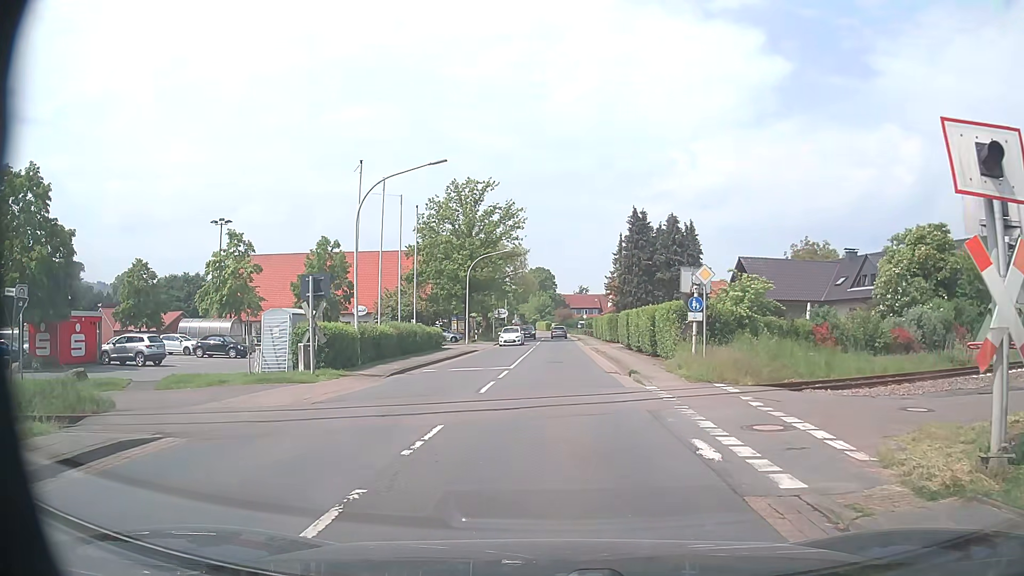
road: primary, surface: asphalt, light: Day
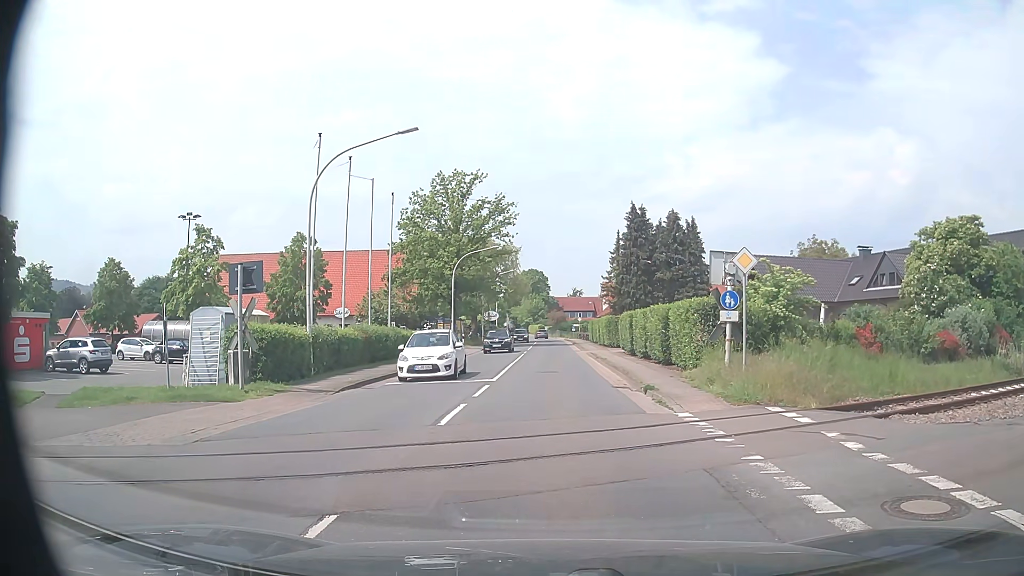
(+0.1, +4.1) m; +1°
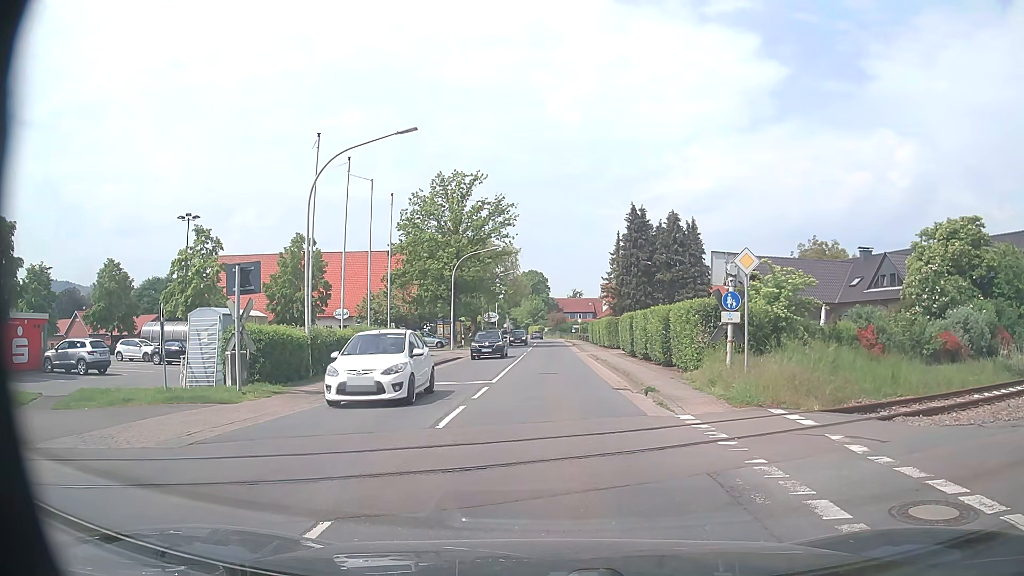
(0.0, +0.1) m; 0°
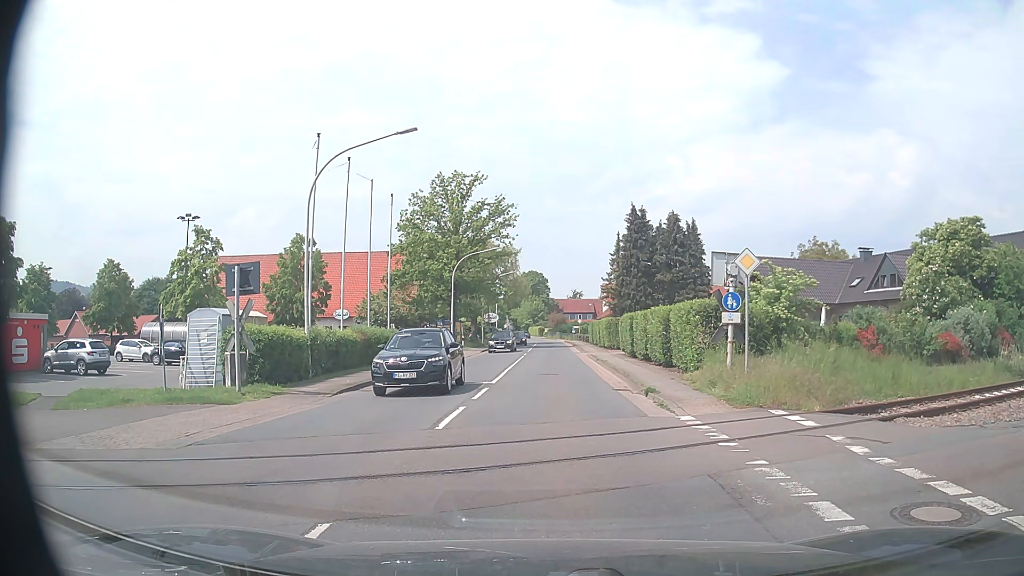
(0.0, +0.1) m; 0°
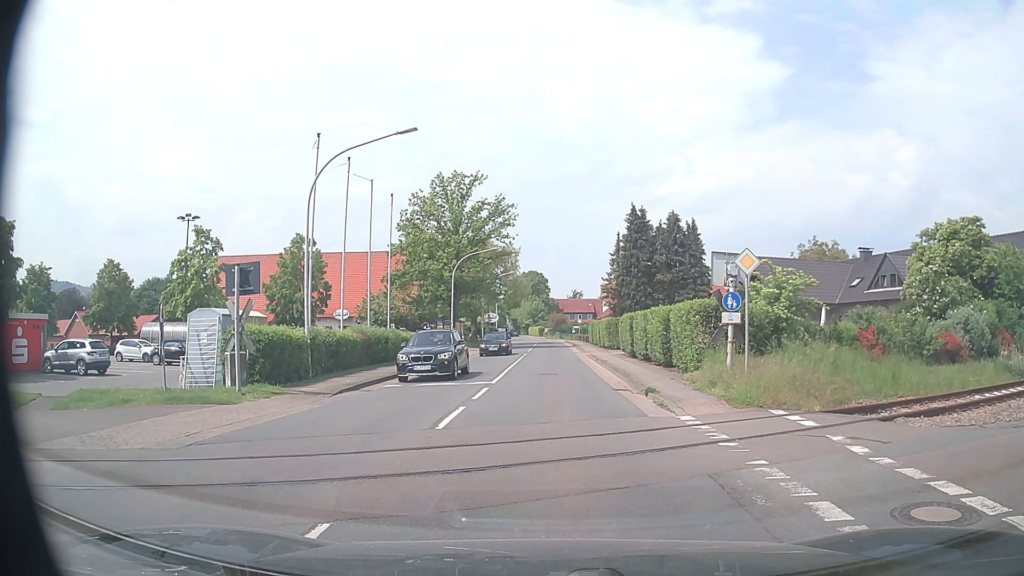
(0.0, 0.0) m; 0°
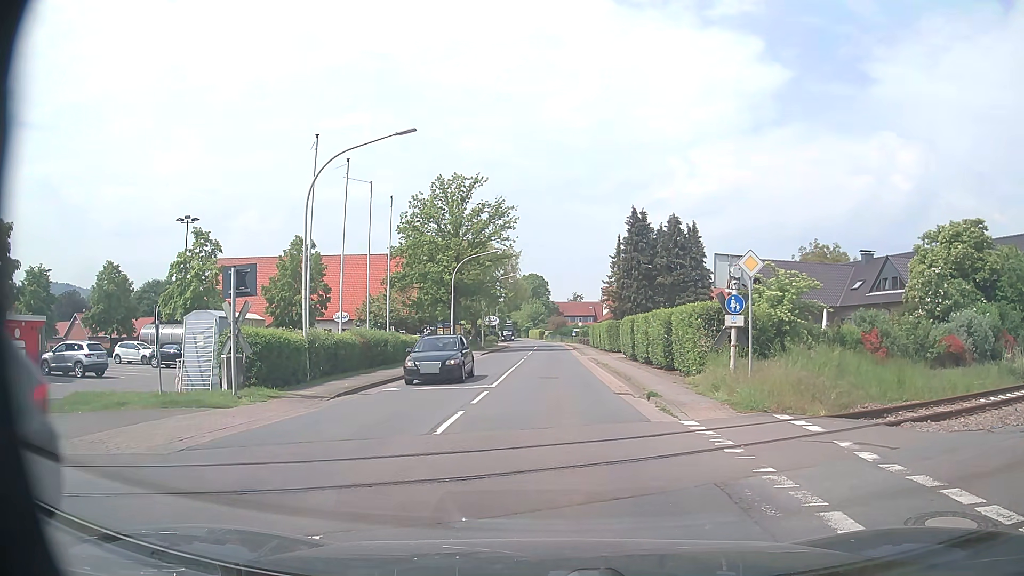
(0.0, +0.2) m; 0°
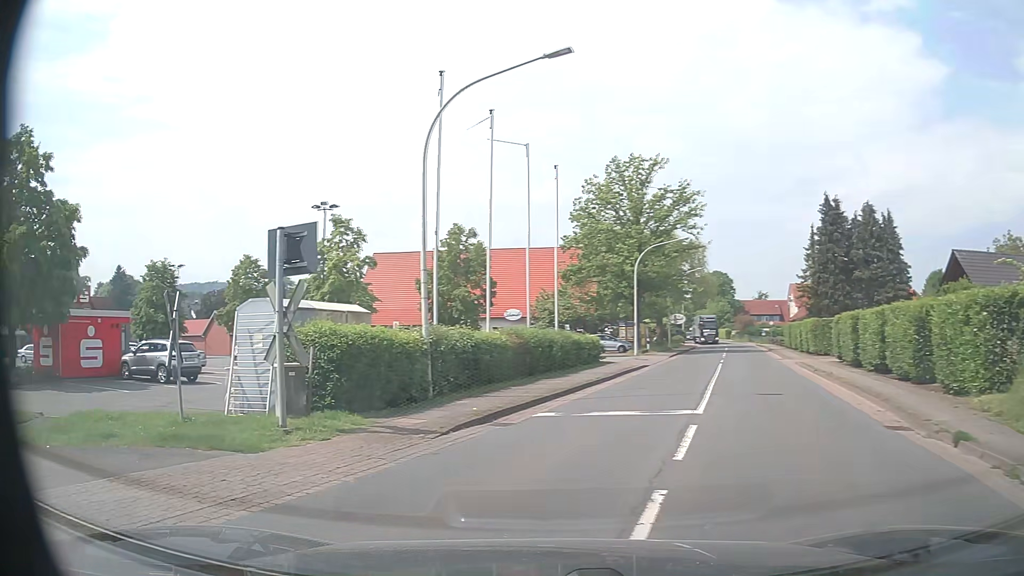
(-0.4, +6.5) m; -14°
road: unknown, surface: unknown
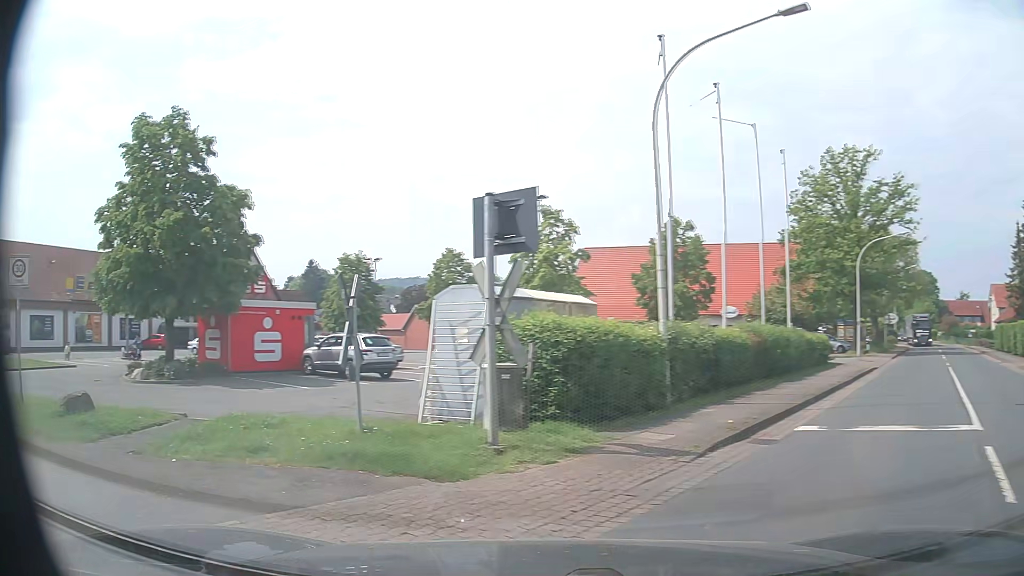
(-0.4, +2.2) m; -18°
